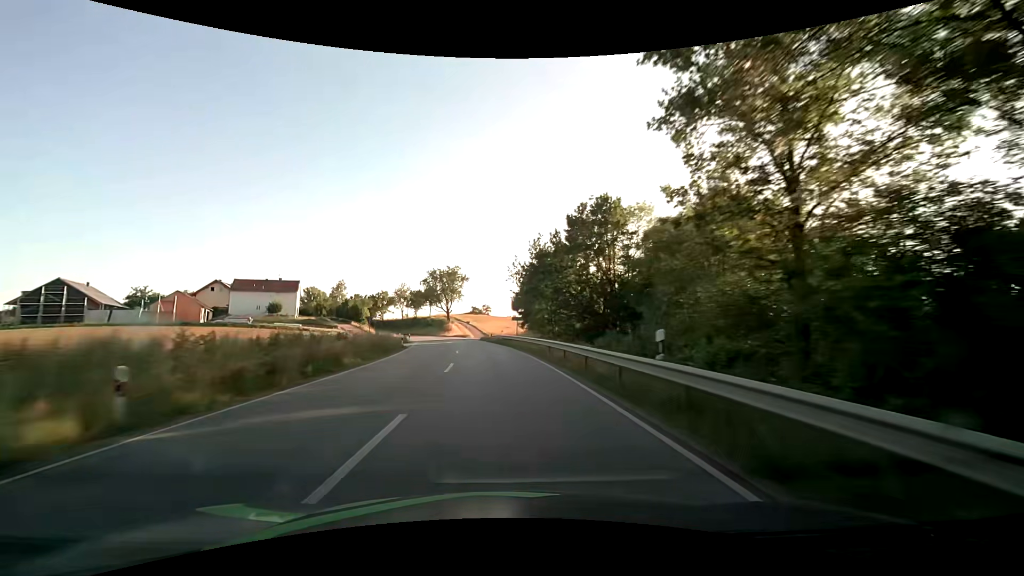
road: secondary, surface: asphalt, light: Day
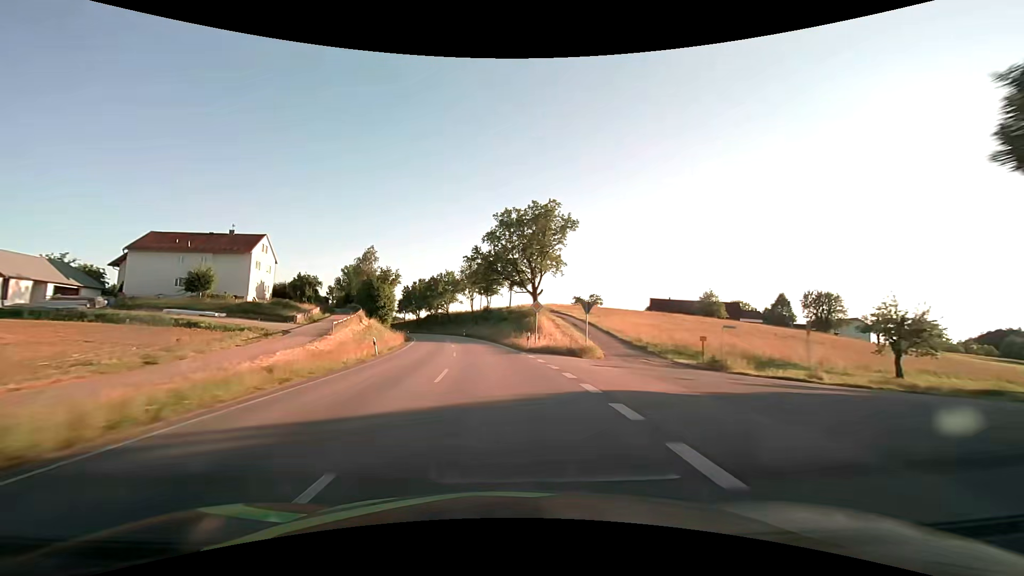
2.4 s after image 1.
(-6.1, +63.1) m; -11°
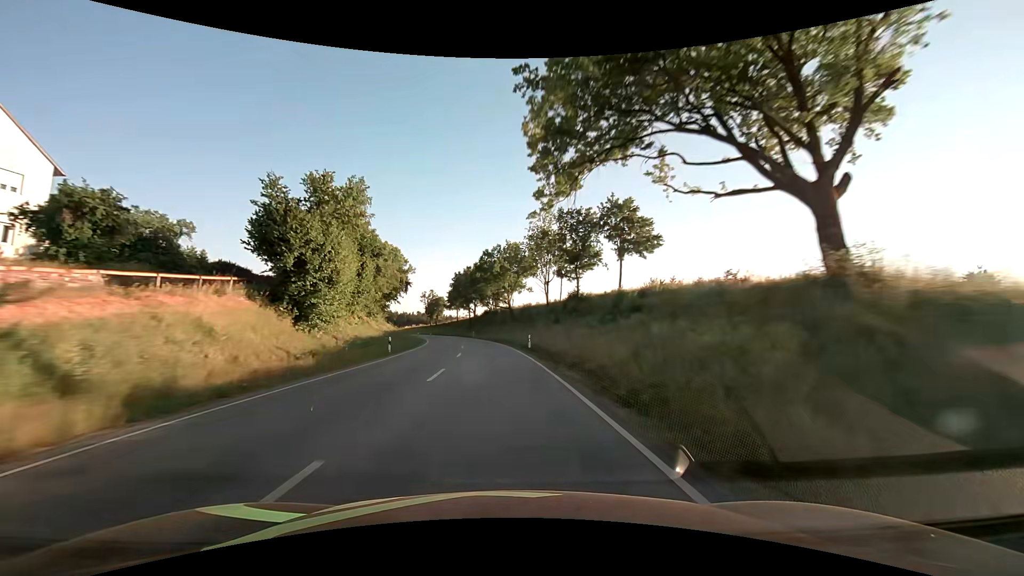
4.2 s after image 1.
(-3.5, +47.4) m; -8°
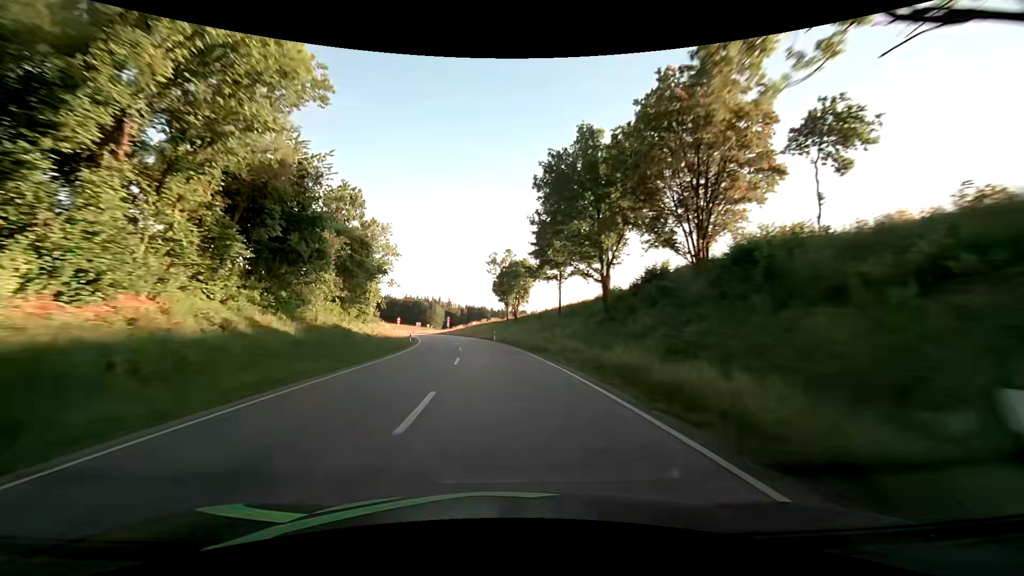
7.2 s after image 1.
(-8.0, +78.4) m; -12°
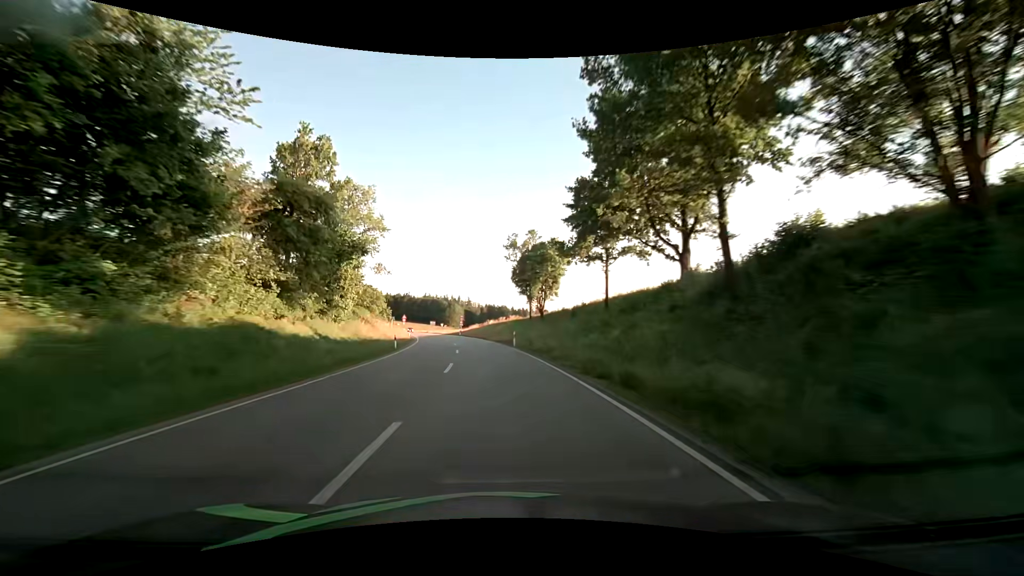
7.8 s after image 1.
(-0.3, +15.3) m; -2°
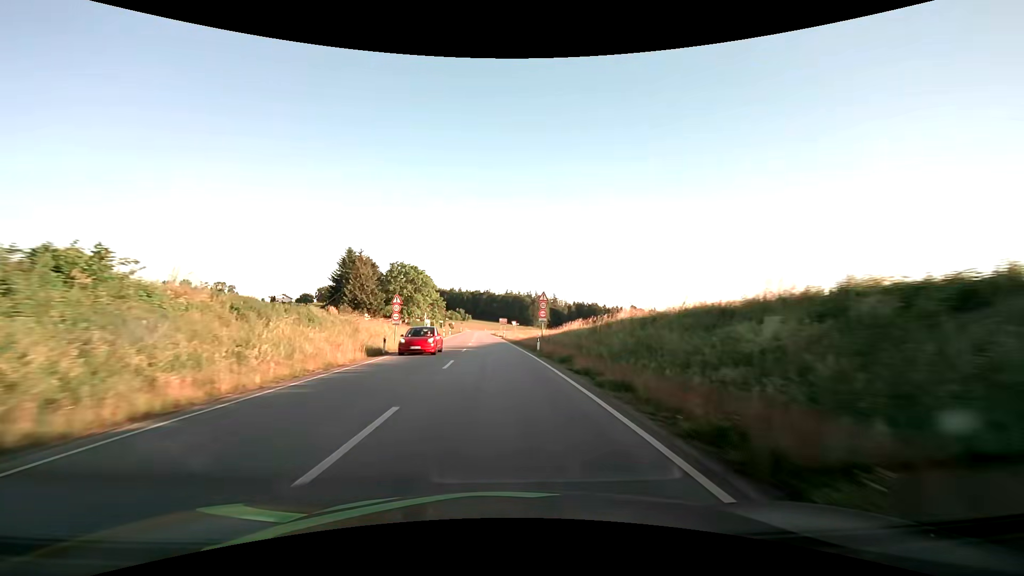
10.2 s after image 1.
(-5.0, +58.5) m; -10°
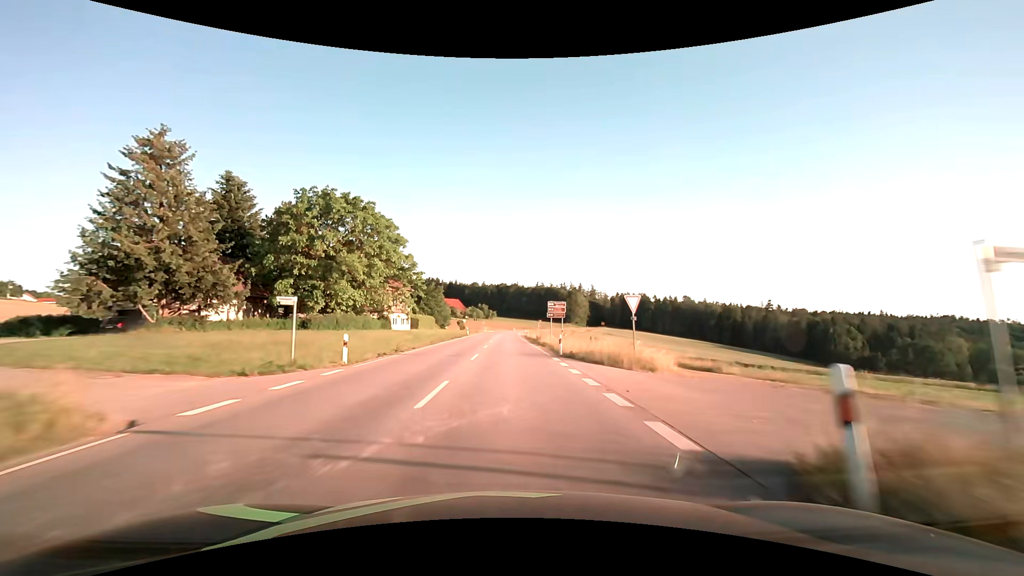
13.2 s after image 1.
(-3.4, +67.8) m; -4°
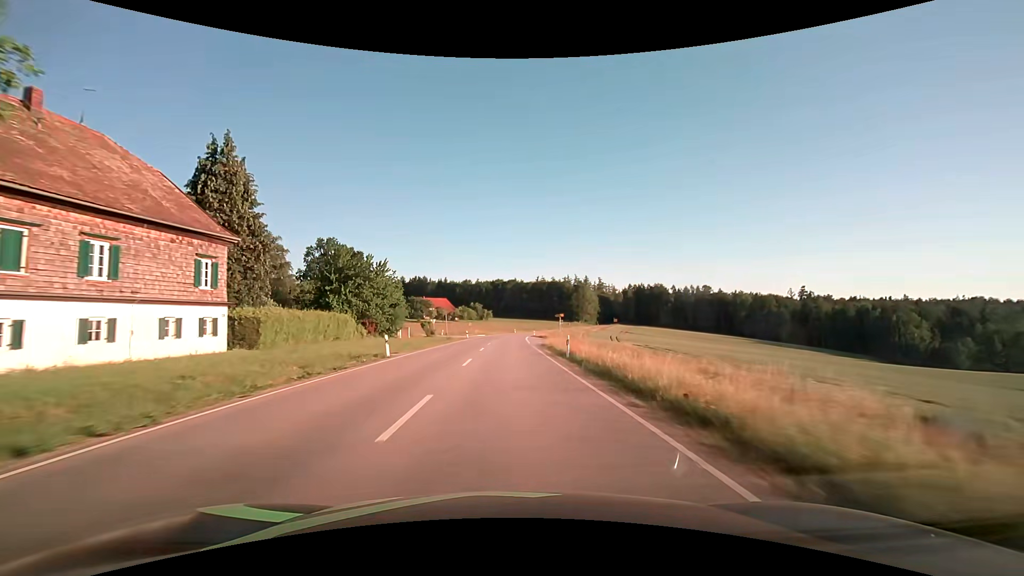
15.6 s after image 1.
(0.0, +49.9) m; 0°
(0, +10) (0, +20) (0, +30) (0, +40) (0, +50) (0, +60) (+1, +70) (+1, +80) (+2, +90) (+2, +100) m
